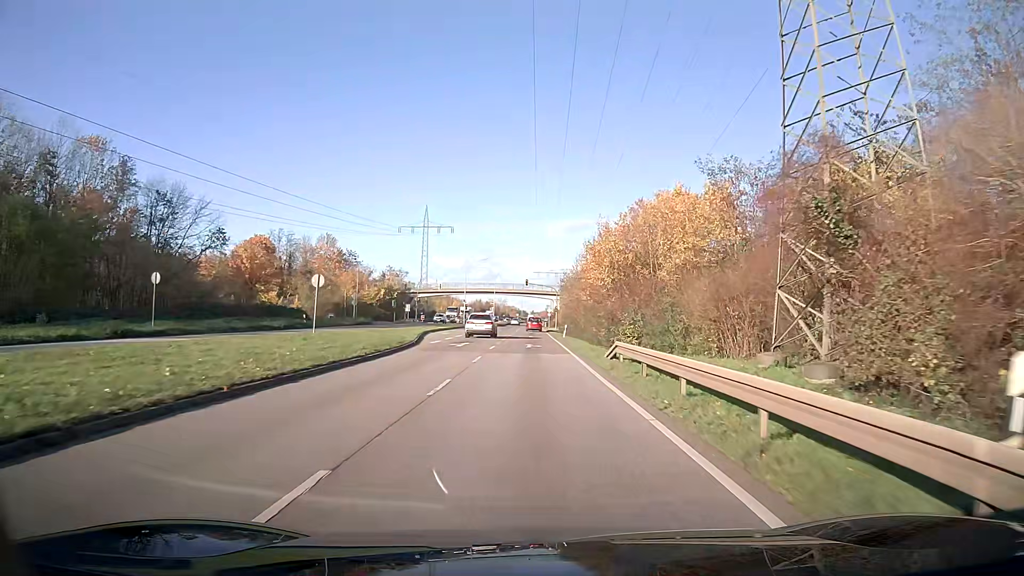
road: primary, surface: asphalt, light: Day
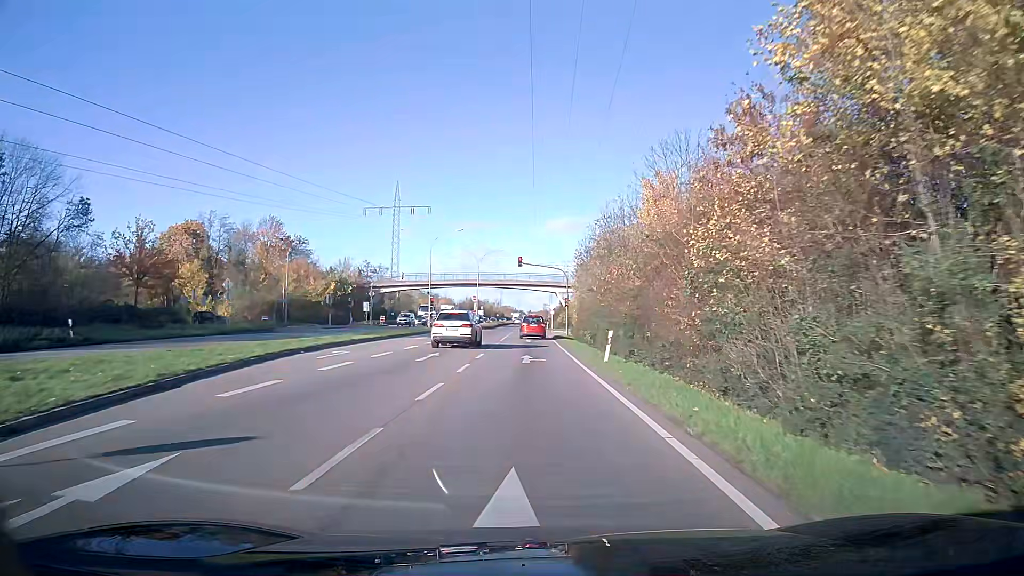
(+0.1, +30.0) m; 0°
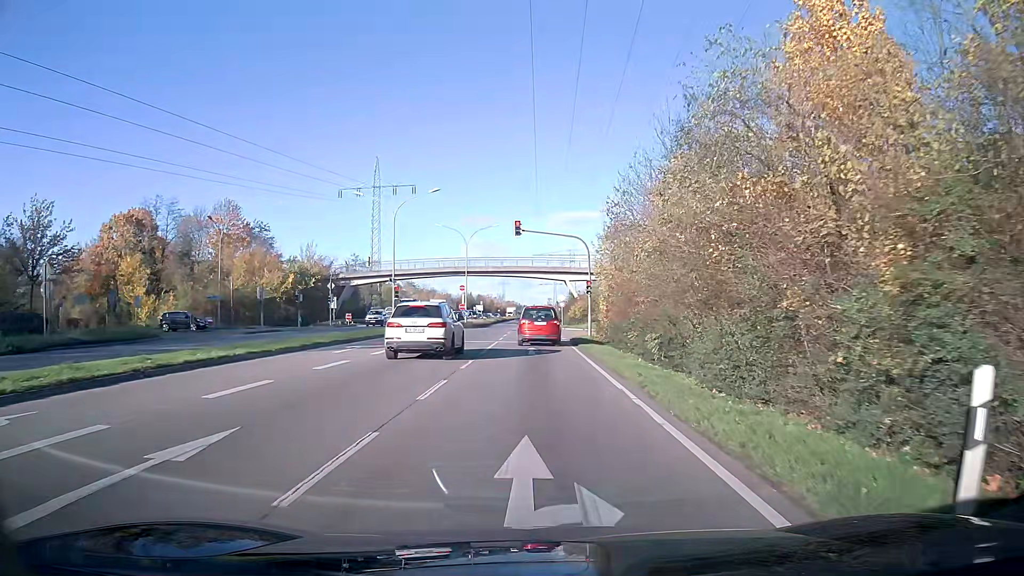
(0.0, +18.0) m; 0°
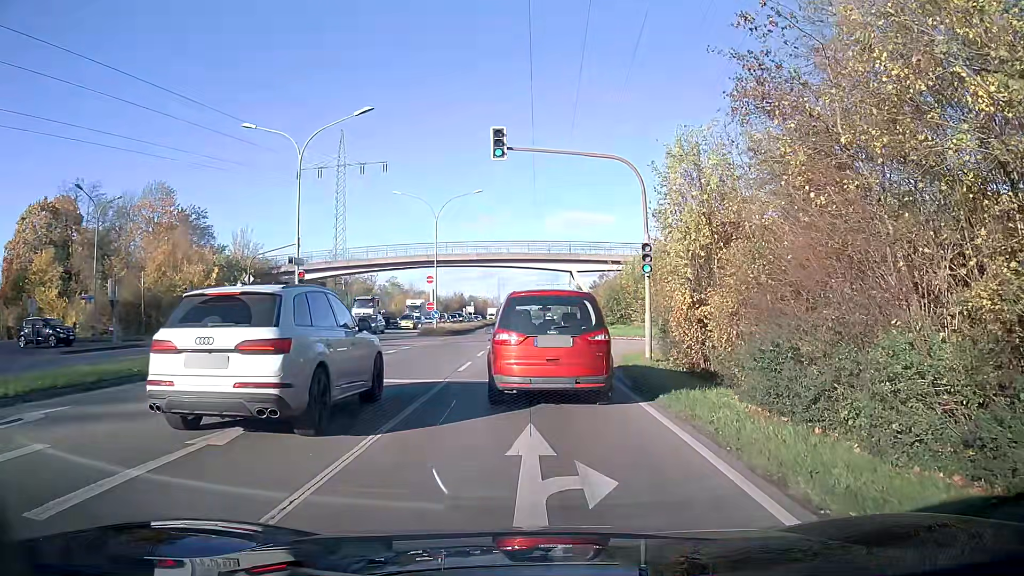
(0.0, +18.2) m; +1°
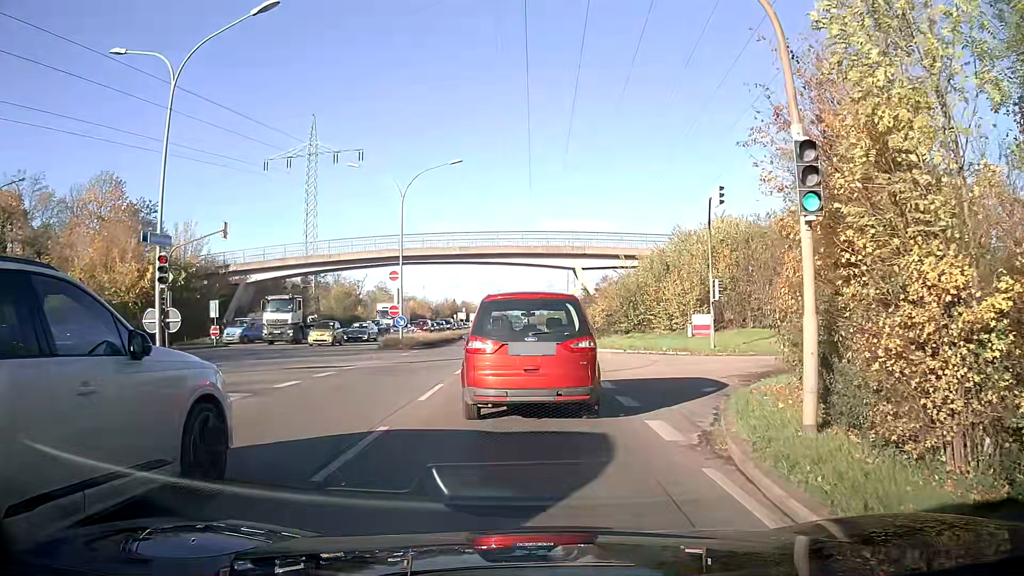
(0.0, +10.9) m; 0°
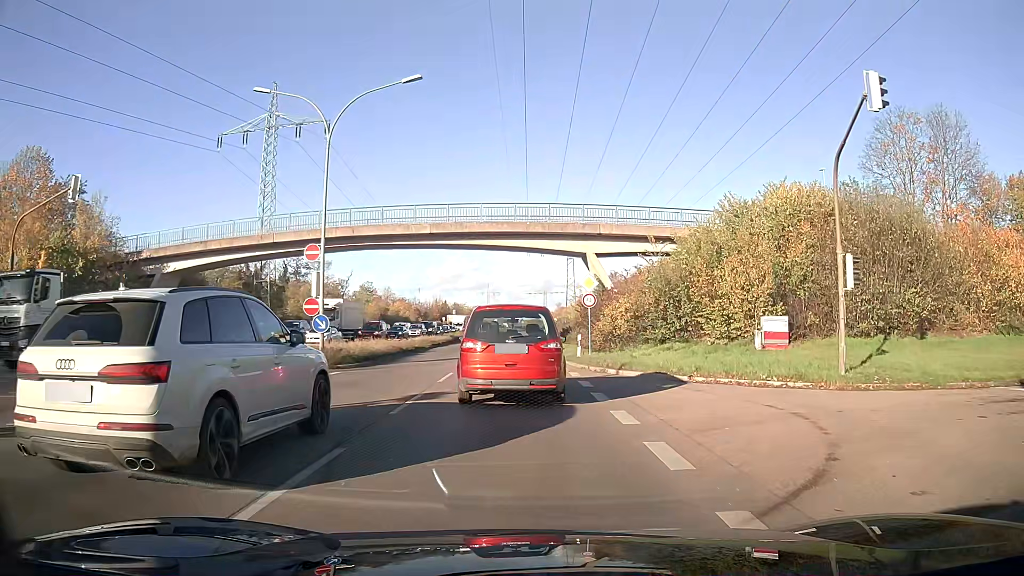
(0.0, +13.5) m; 0°
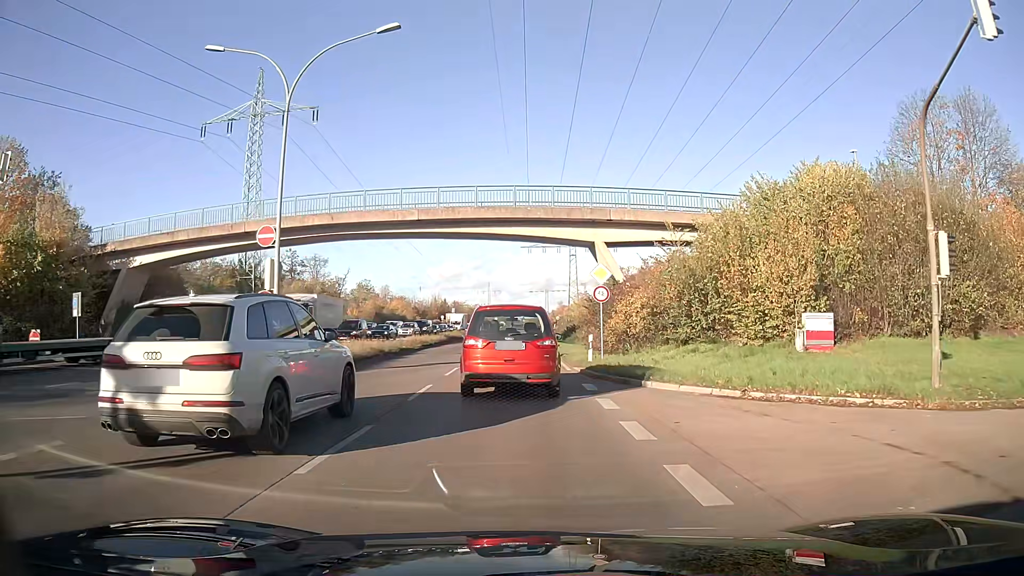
(0.0, +4.4) m; 0°
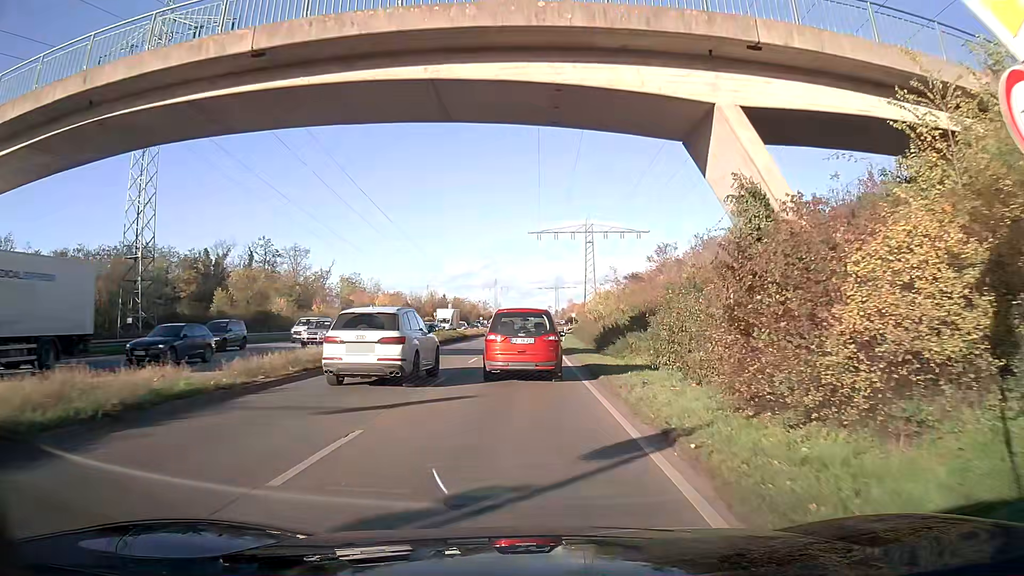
(-0.2, +21.6) m; -1°
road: trunk
(0, +10) (0, +20) (0, +30) (0, +40) (0, +50) (+1, +60) (+1, +70) (+2, +80) (+2, +90) (+3, +100) m
